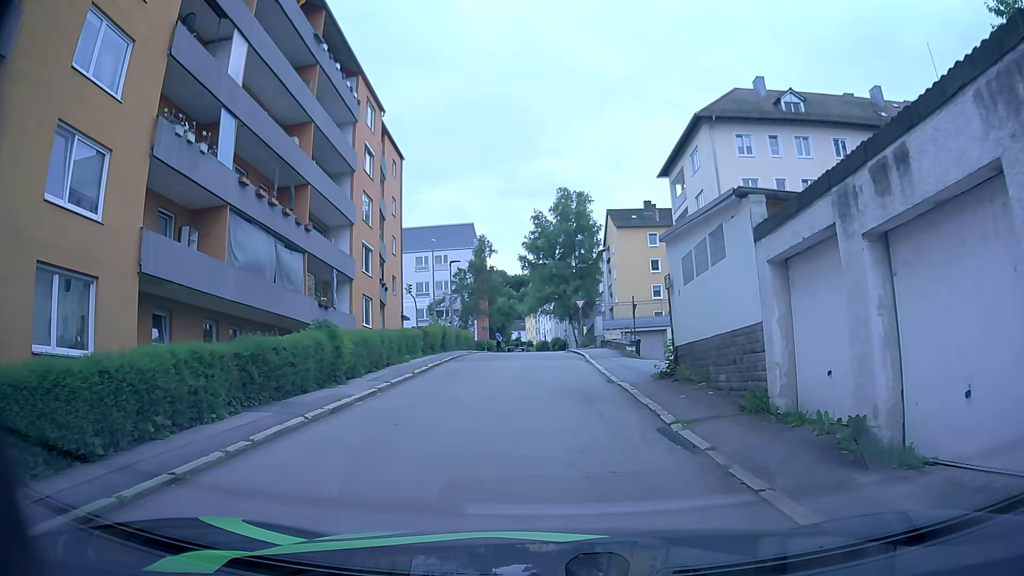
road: residential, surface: asphalt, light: Day
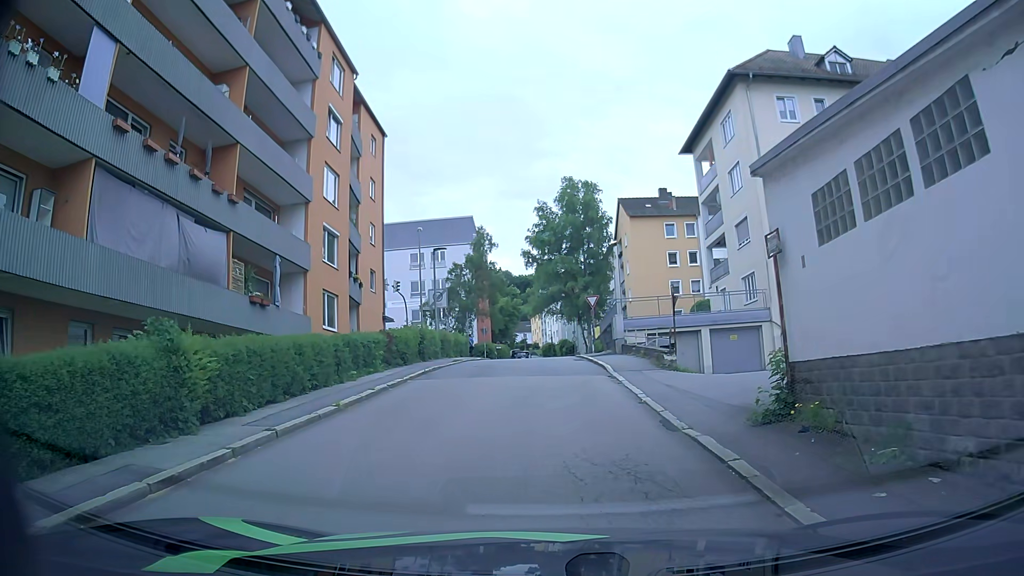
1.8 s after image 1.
(-0.3, +7.1) m; -3°
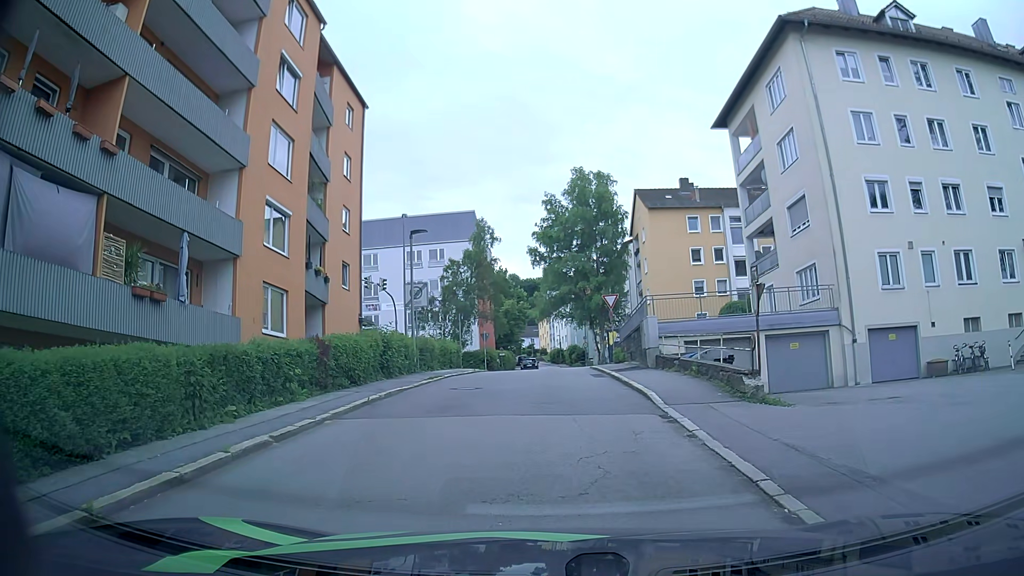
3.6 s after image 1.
(0.0, +6.9) m; -1°
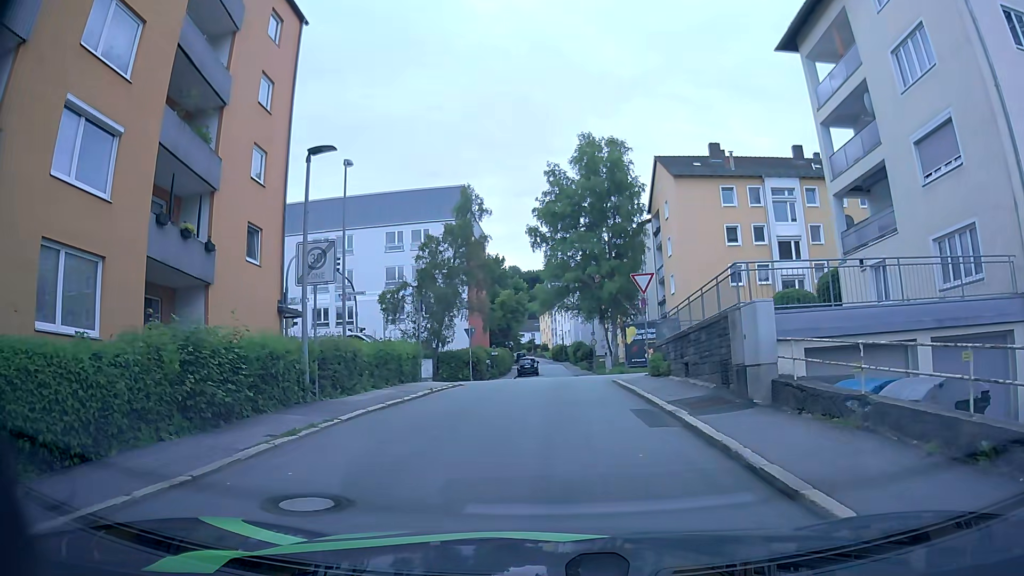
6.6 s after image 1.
(+0.1, +10.9) m; +1°
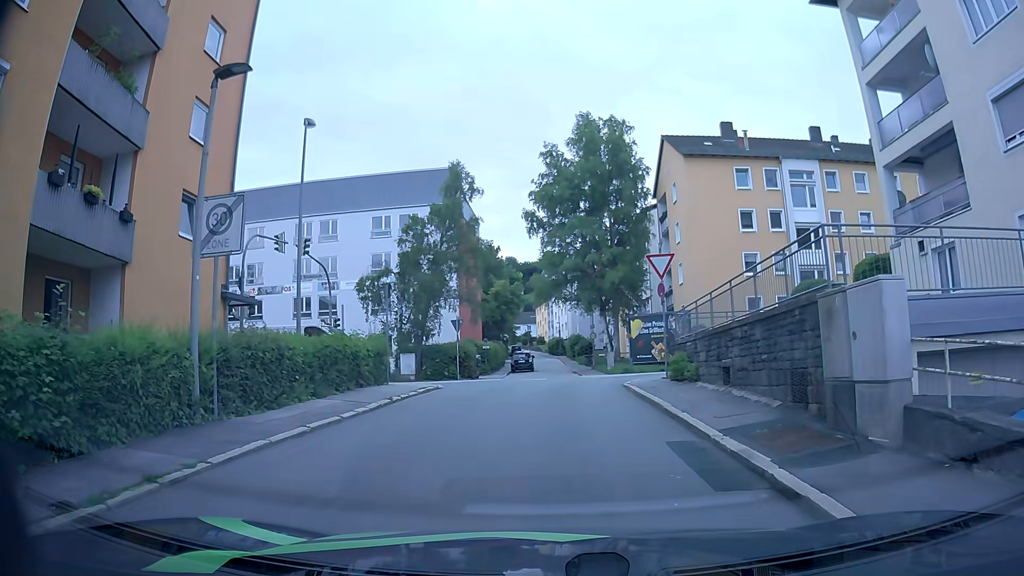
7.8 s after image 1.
(0.0, +4.2) m; +1°
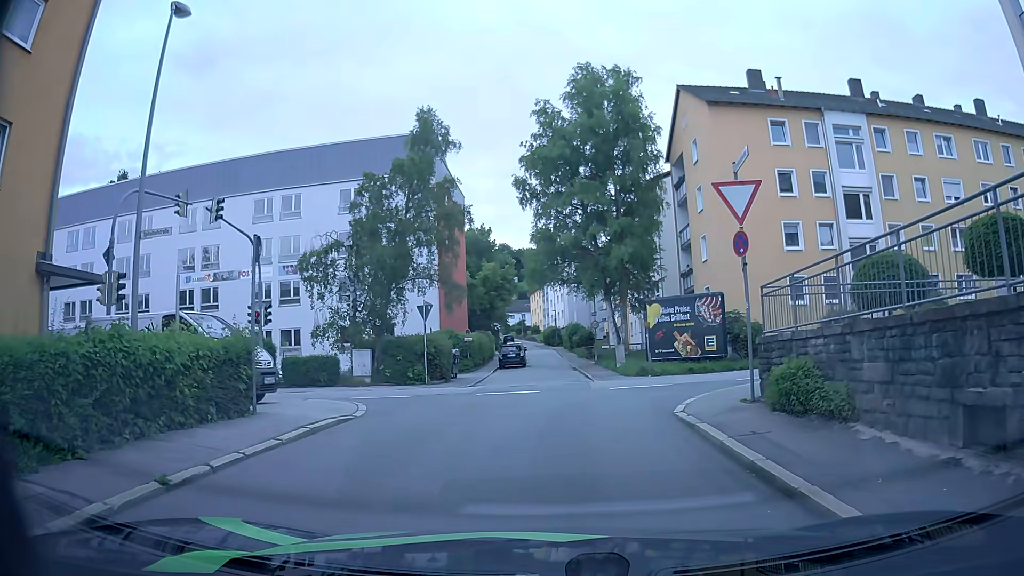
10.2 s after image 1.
(-0.3, +8.3) m; 0°
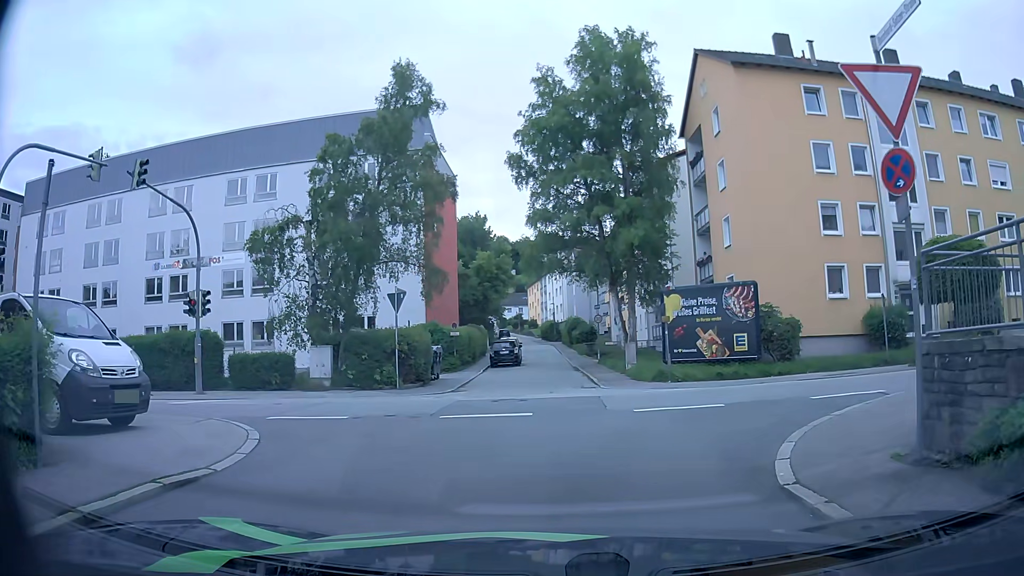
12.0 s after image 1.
(-0.1, +5.0) m; -2°
